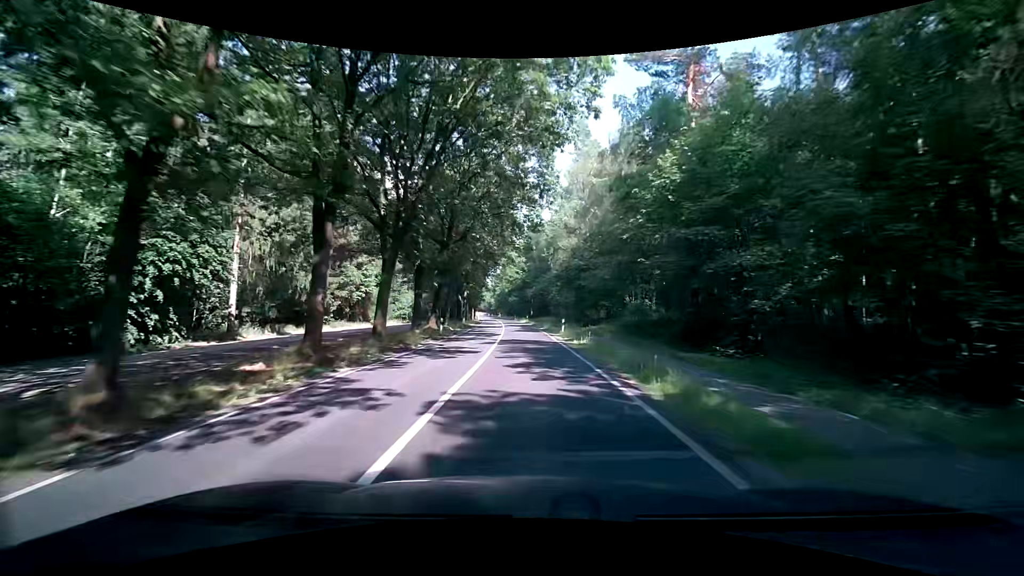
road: secondary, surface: asphalt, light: Day
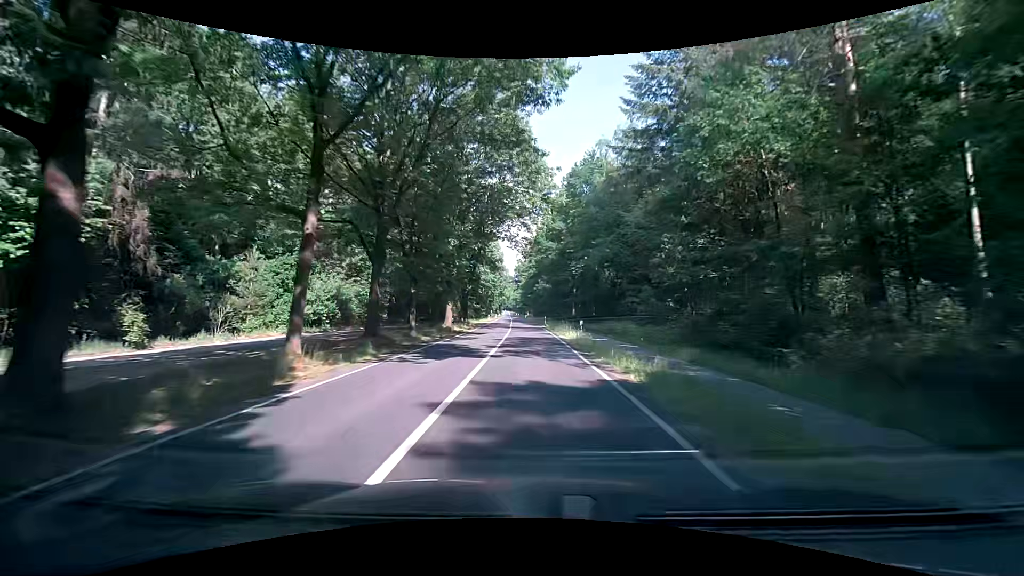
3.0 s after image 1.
(-1.7, +50.3) m; -4°
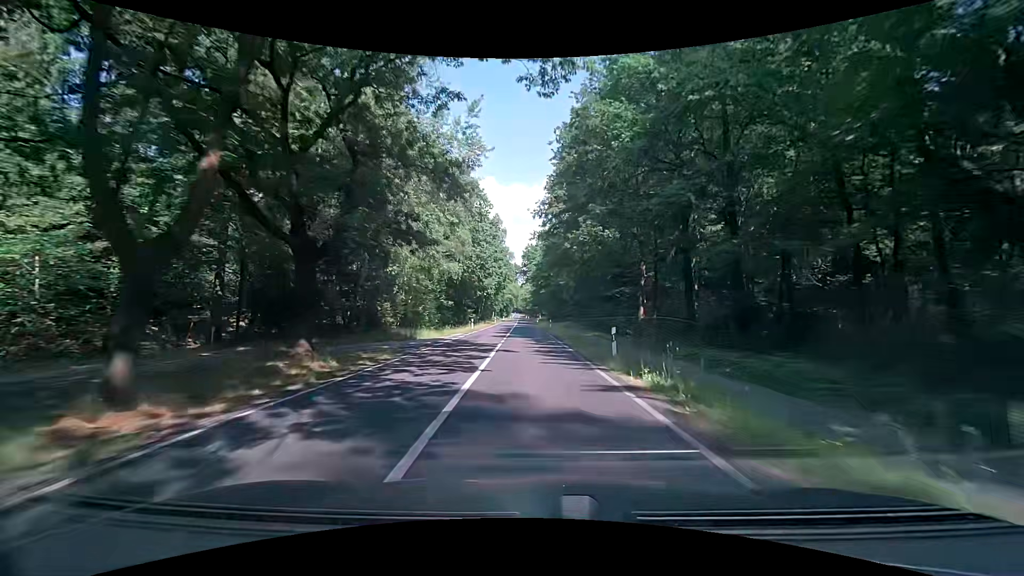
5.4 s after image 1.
(-0.9, +40.5) m; -2°
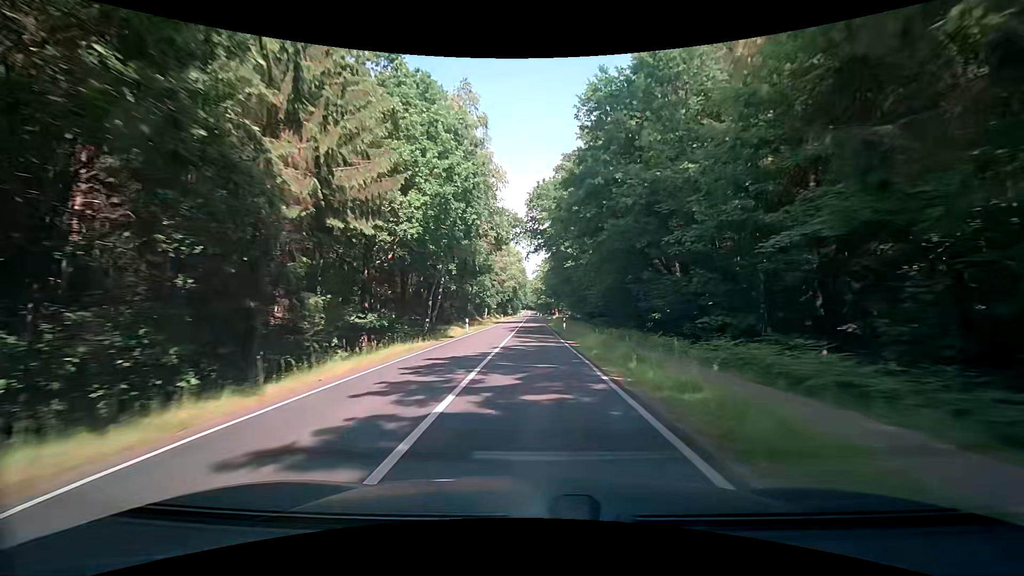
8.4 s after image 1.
(-0.4, +52.1) m; -1°
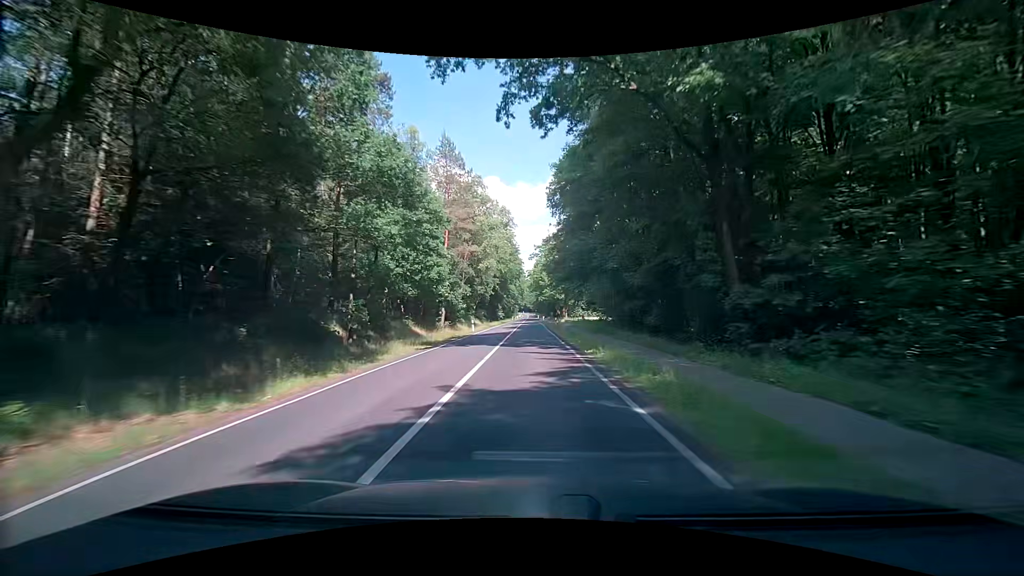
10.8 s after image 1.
(0.0, +43.1) m; 0°
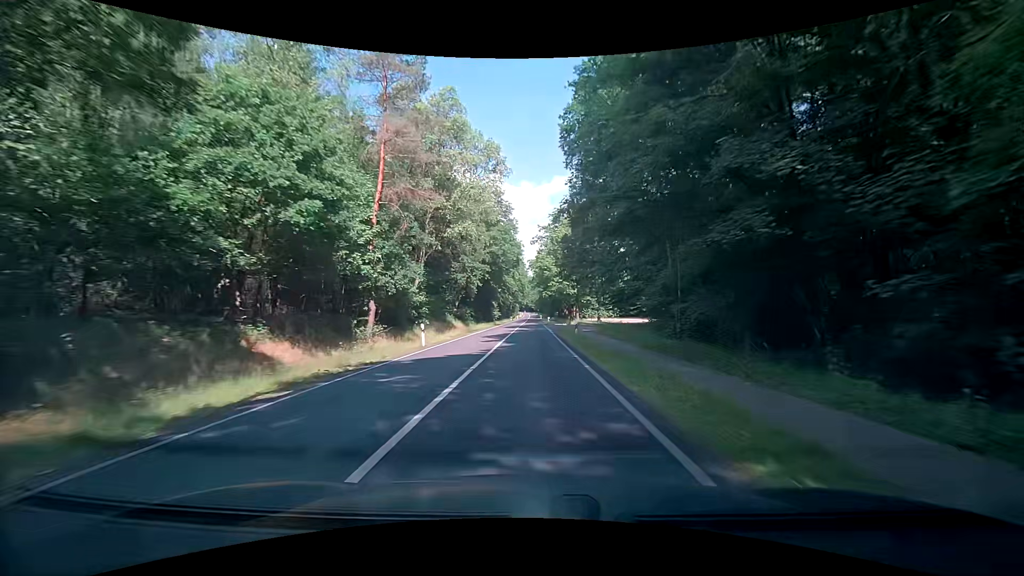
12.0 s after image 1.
(-0.1, +21.9) m; 0°
